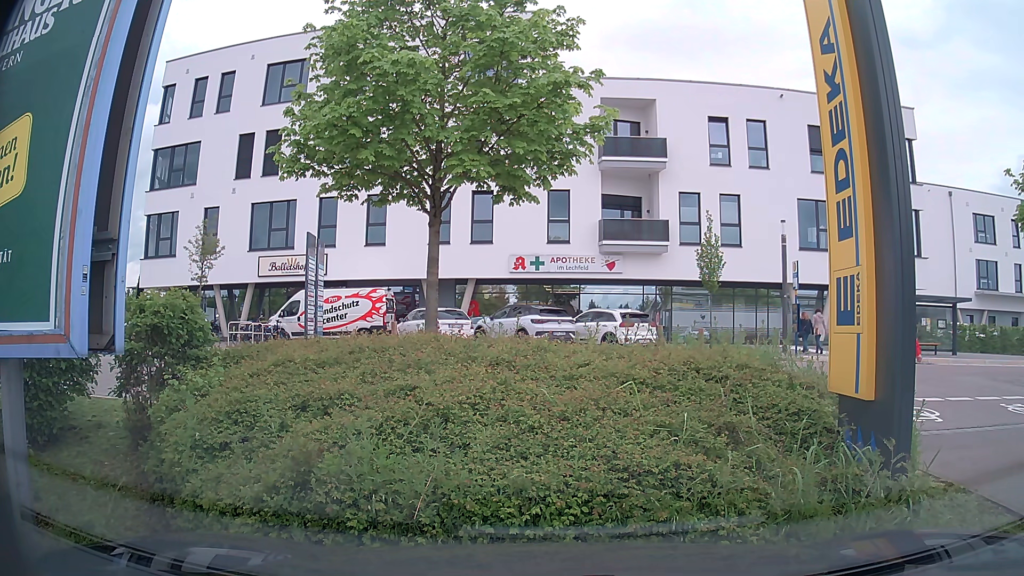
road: service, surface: asphalt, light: Day
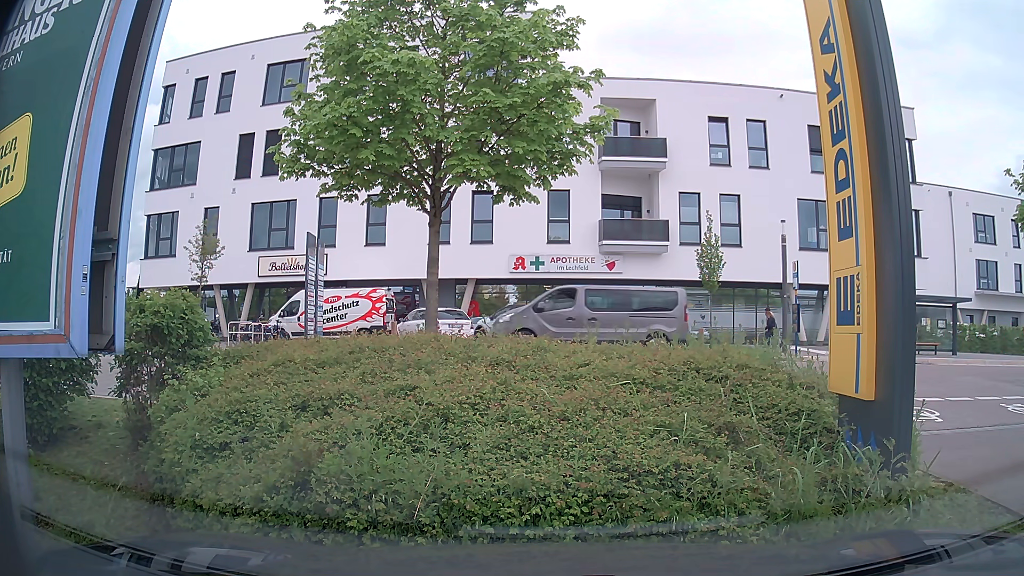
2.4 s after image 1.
(0.0, 0.0) m; 0°
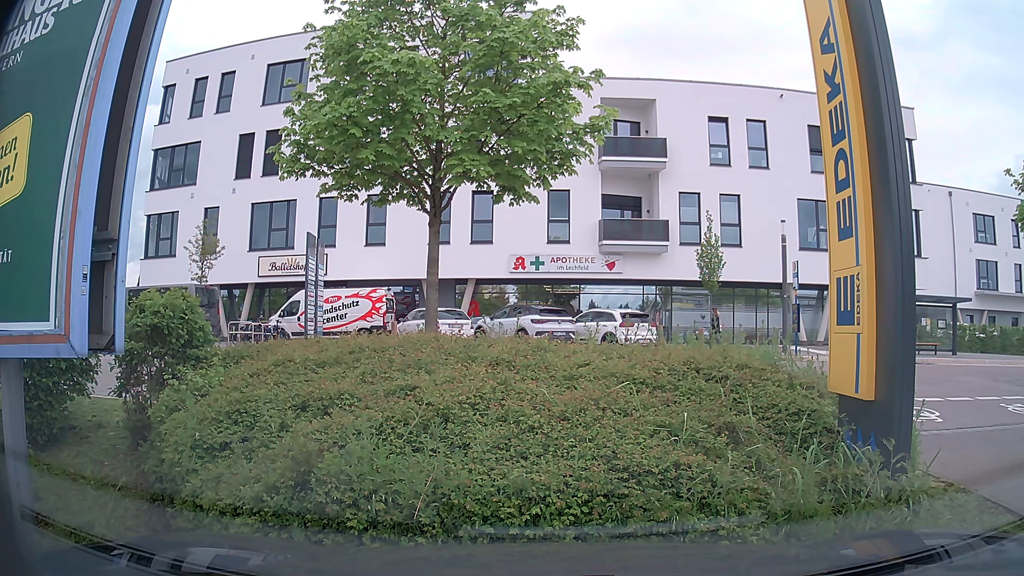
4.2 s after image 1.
(0.0, 0.0) m; 0°
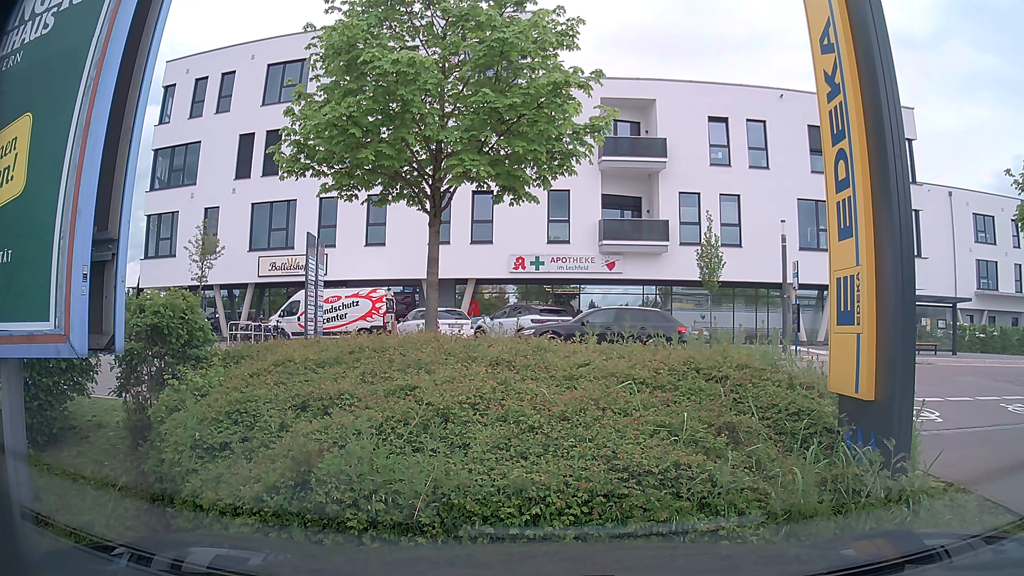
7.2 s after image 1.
(0.0, 0.0) m; 0°
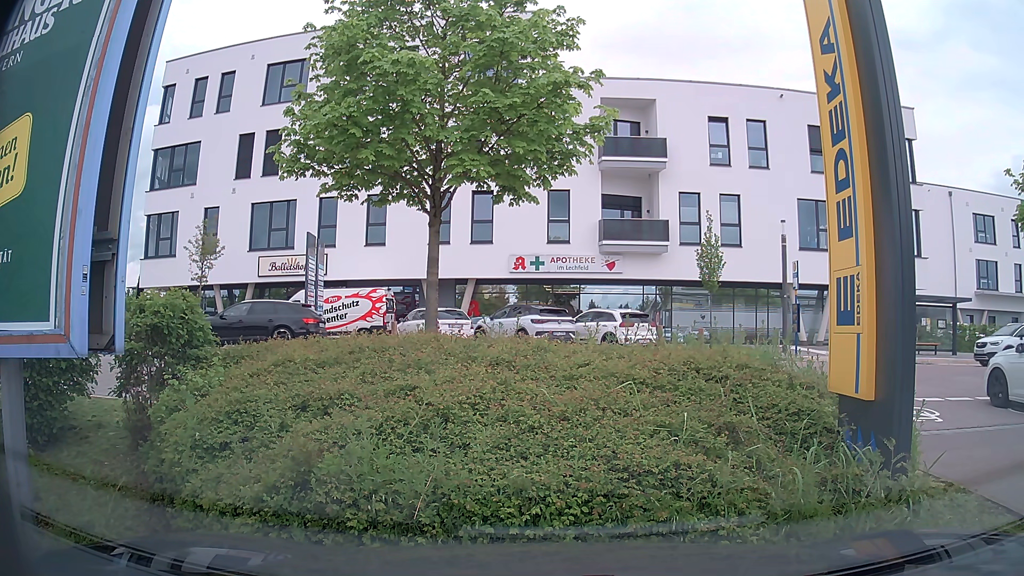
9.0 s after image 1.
(0.0, 0.0) m; 0°
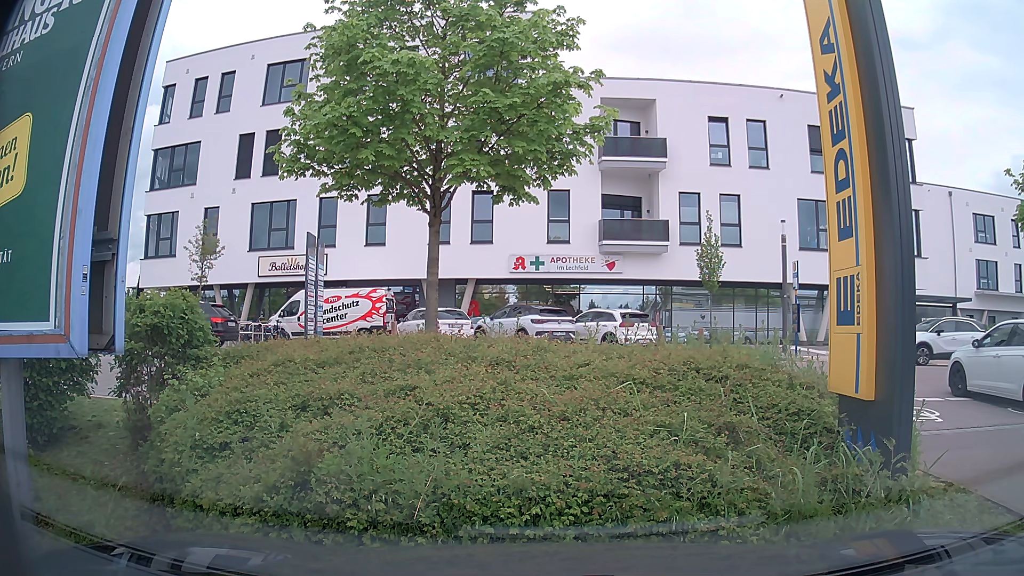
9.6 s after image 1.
(0.0, 0.0) m; 0°
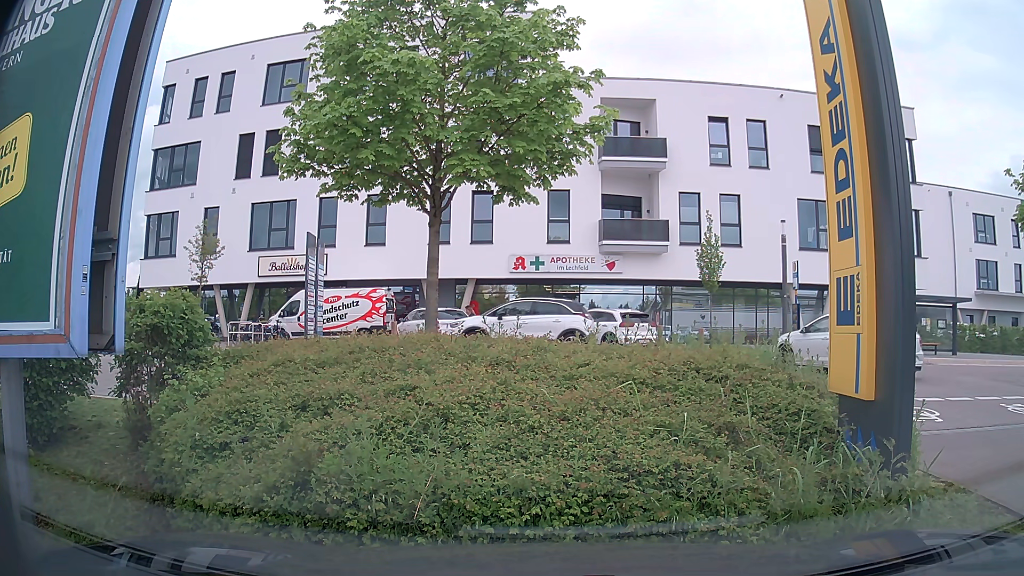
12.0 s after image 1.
(0.0, 0.0) m; 0°
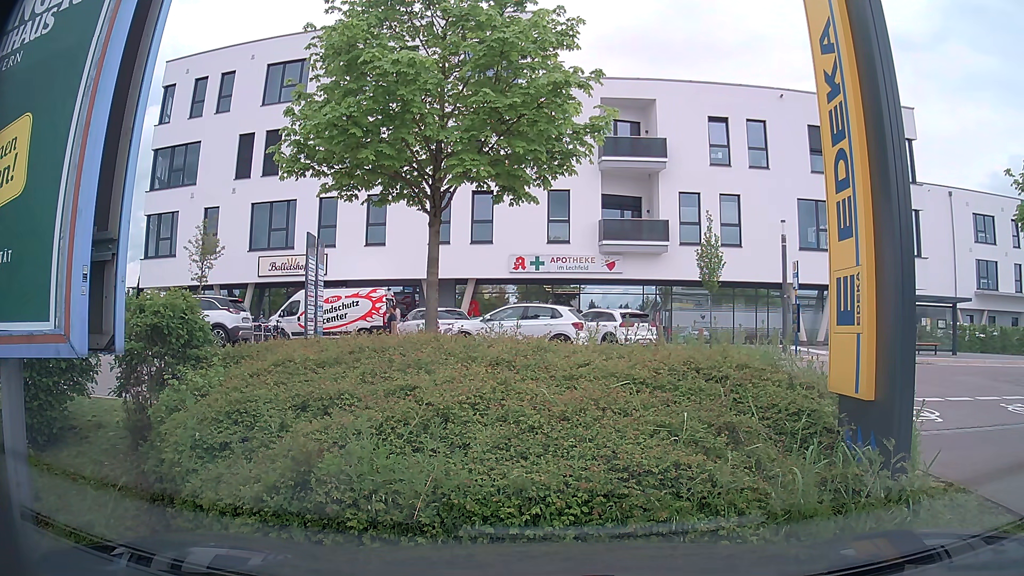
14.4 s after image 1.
(0.0, 0.0) m; 0°
